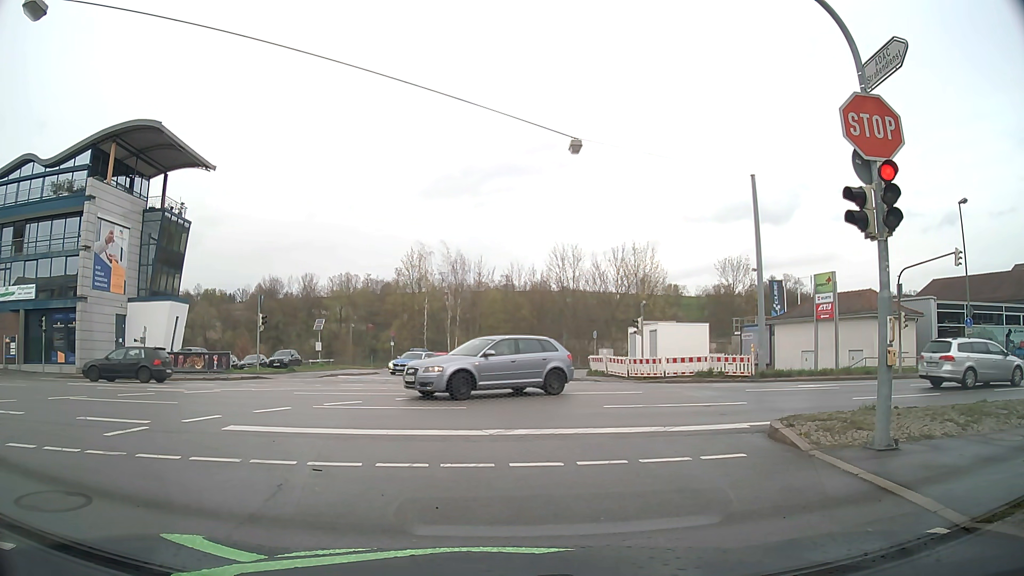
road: tertiary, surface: asphalt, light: Day
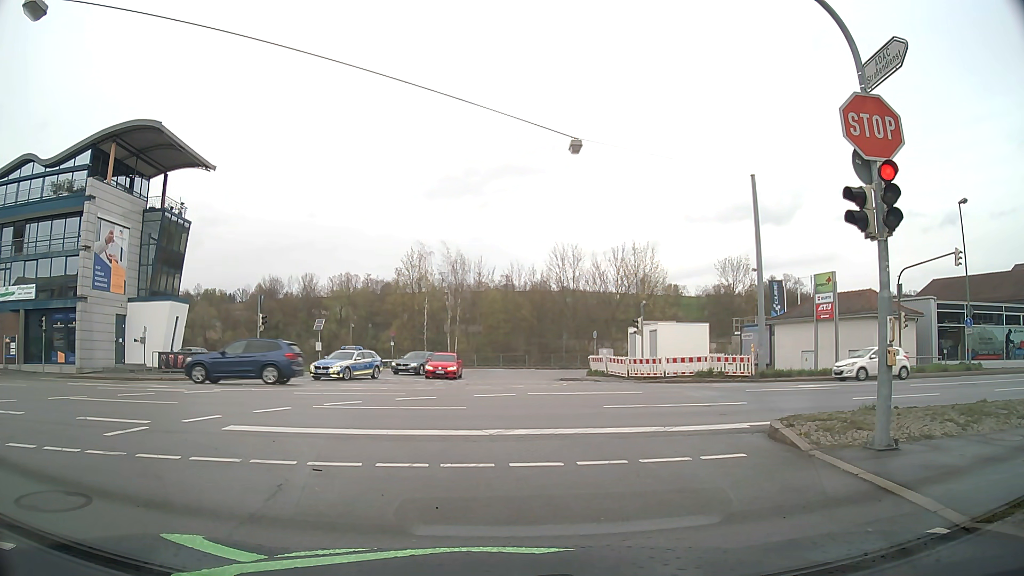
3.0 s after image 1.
(0.0, 0.0) m; 0°
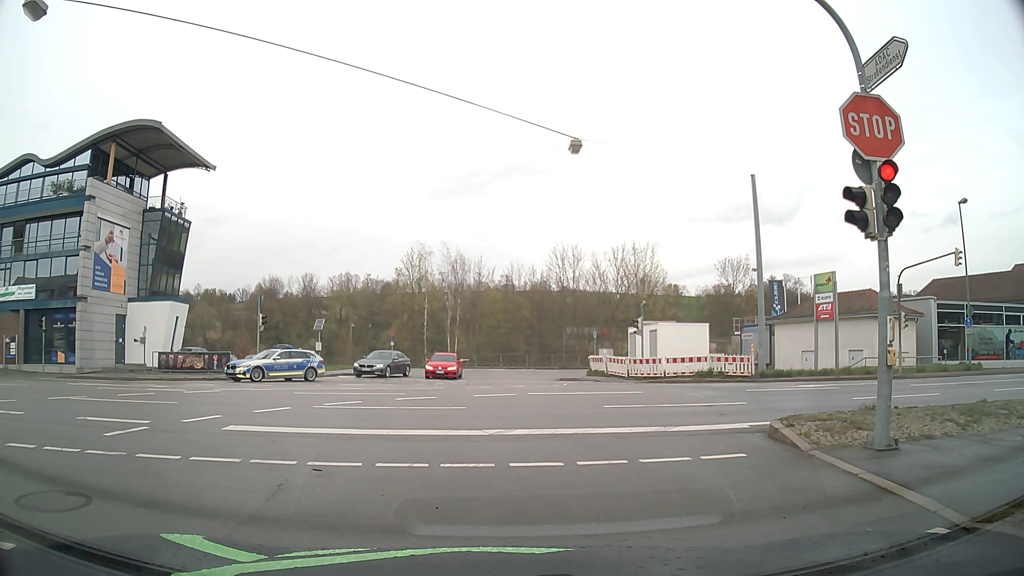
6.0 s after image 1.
(0.0, 0.0) m; 0°
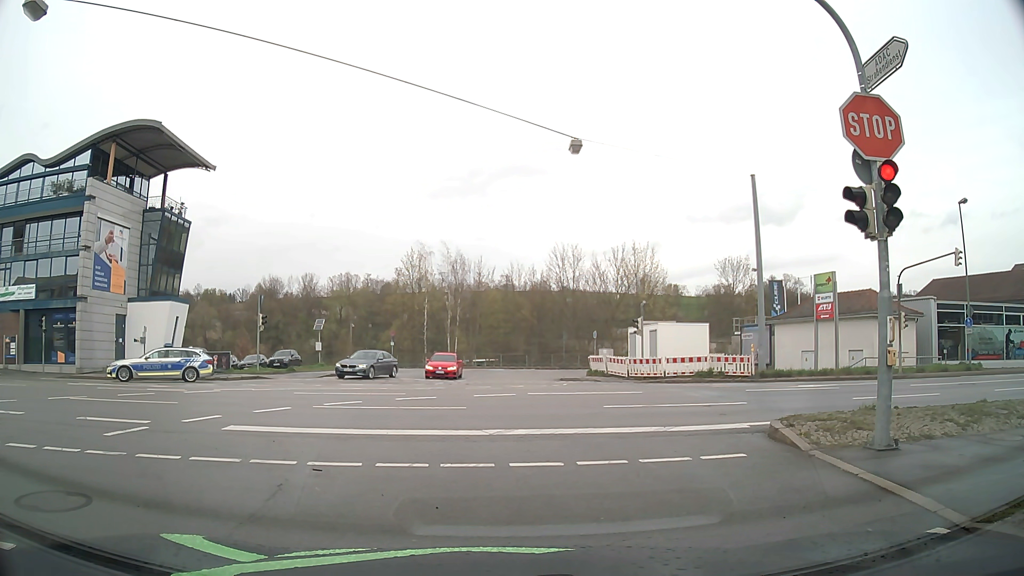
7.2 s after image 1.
(0.0, 0.0) m; 0°
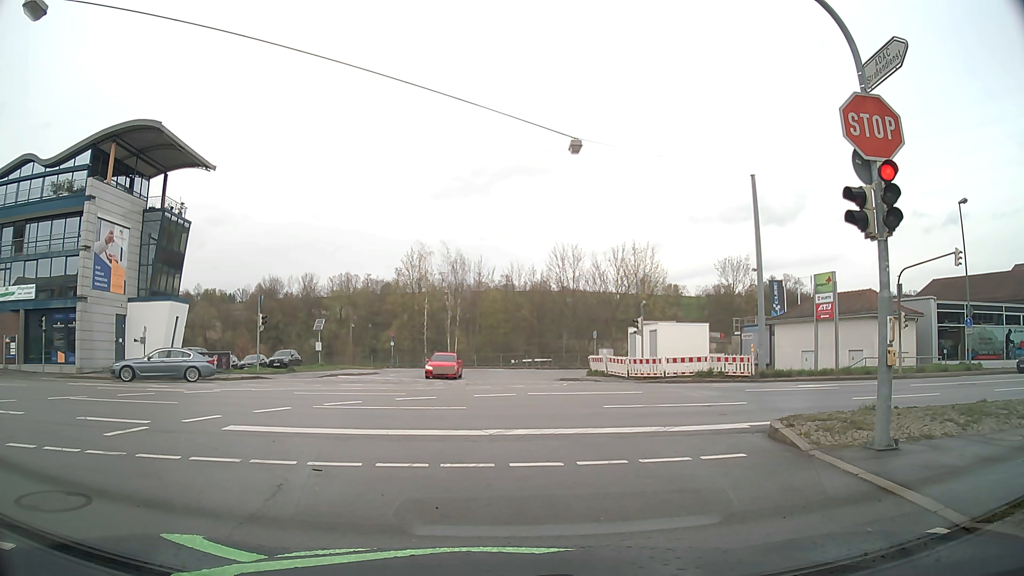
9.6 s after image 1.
(0.0, 0.0) m; 0°
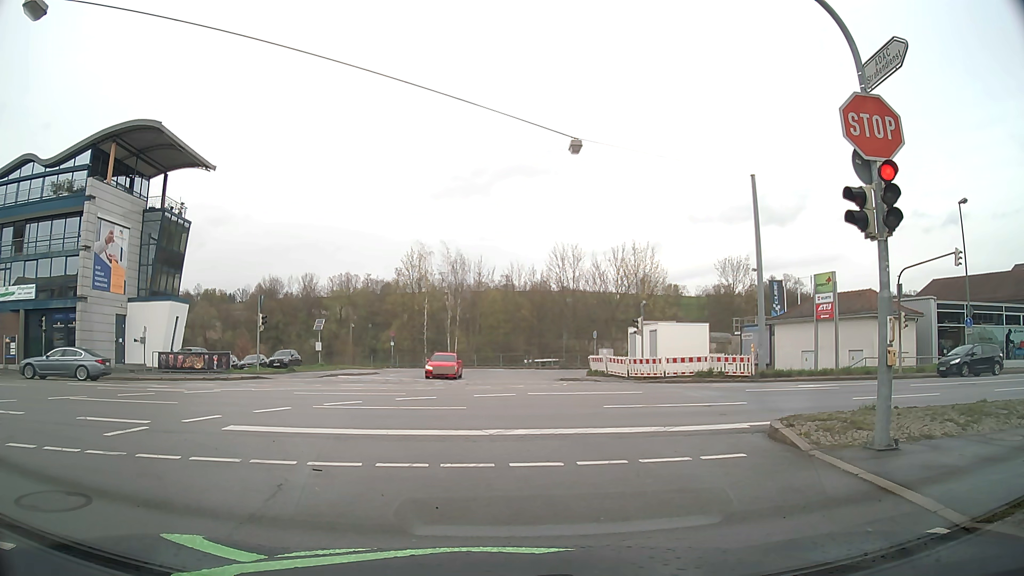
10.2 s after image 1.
(0.0, 0.0) m; 0°
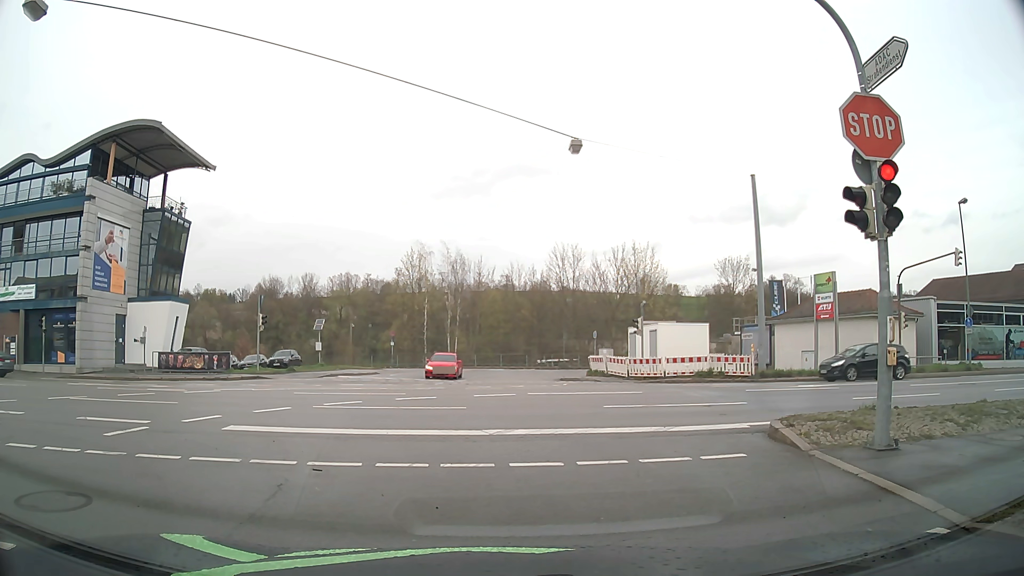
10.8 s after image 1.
(0.0, 0.0) m; 0°
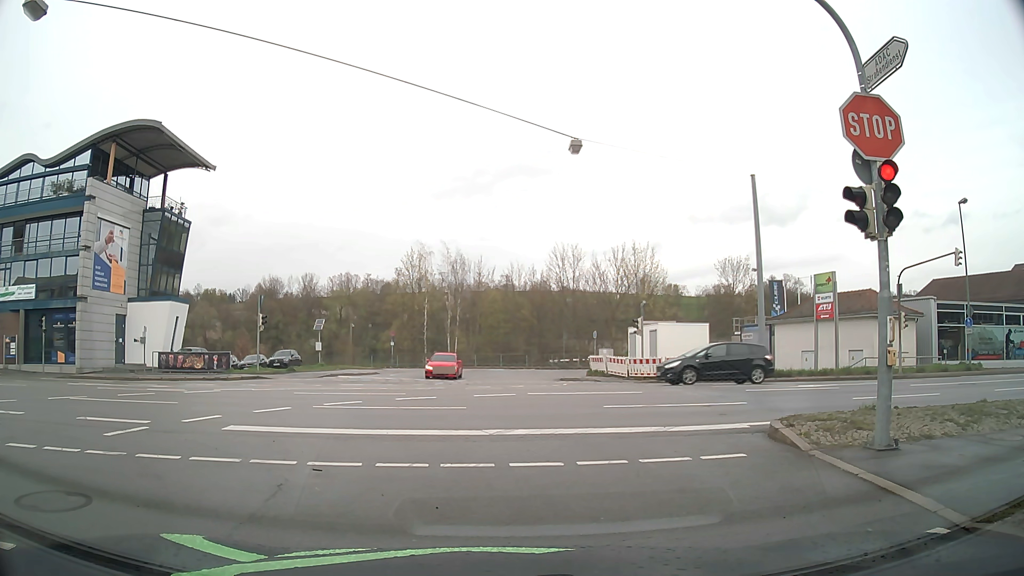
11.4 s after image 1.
(0.0, 0.0) m; 0°
(-1, +10) (-3, +20) (-11, +25) (-21, +25) (-31, +25) (-41, +24) (-51, +23) (-61, +23) (-71, +22) (-81, +22) m
